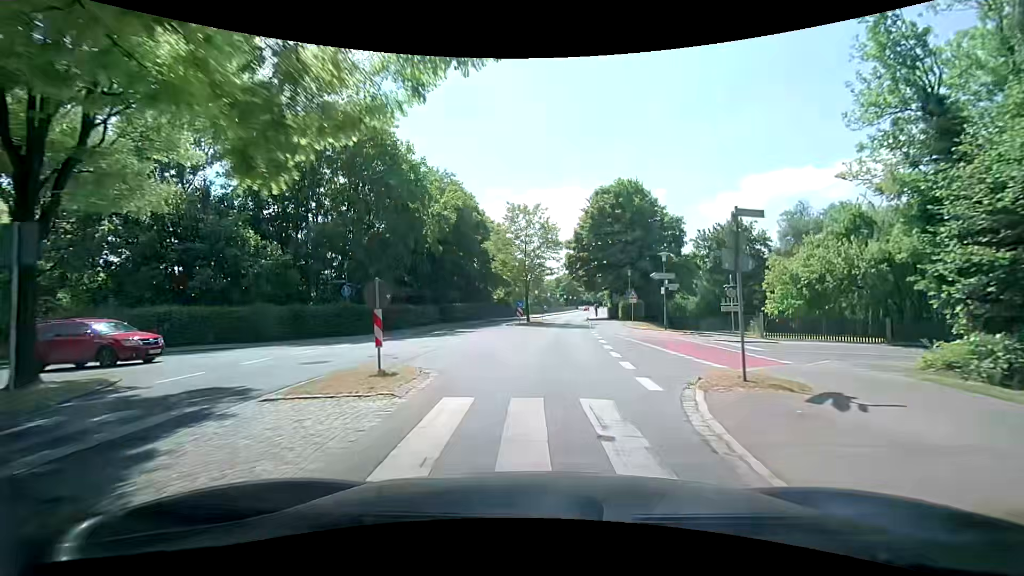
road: tertiary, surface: asphalt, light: Day
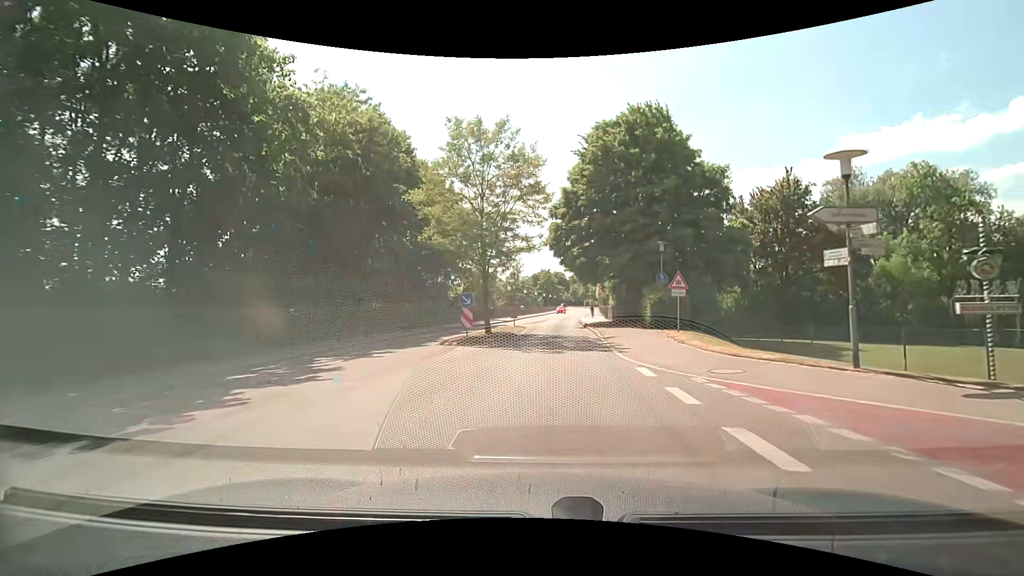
(+0.3, +19.2) m; +2°
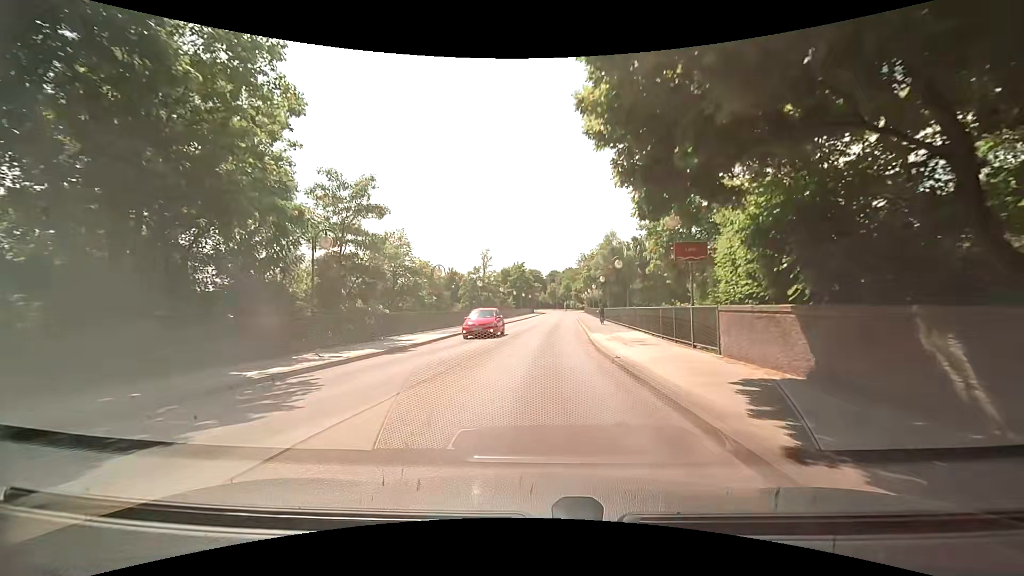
(+1.0, +31.6) m; +3°
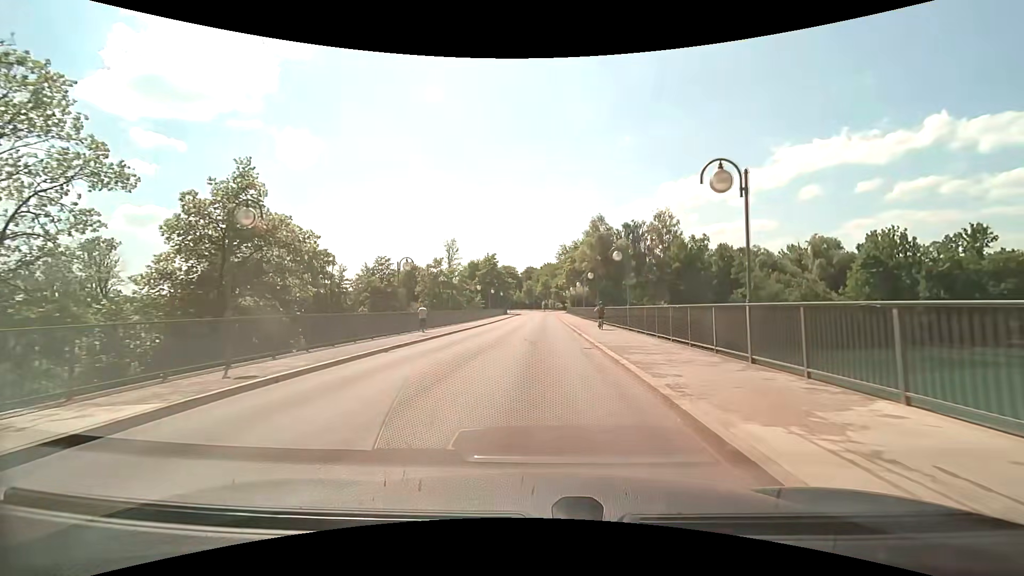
(+0.1, +19.5) m; +2°
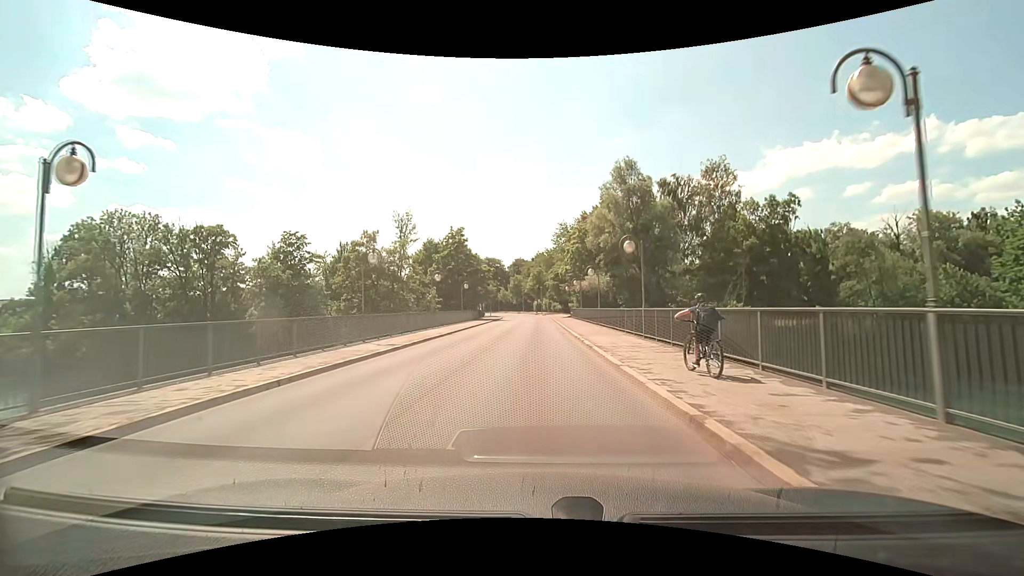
(+0.5, +34.8) m; +1°
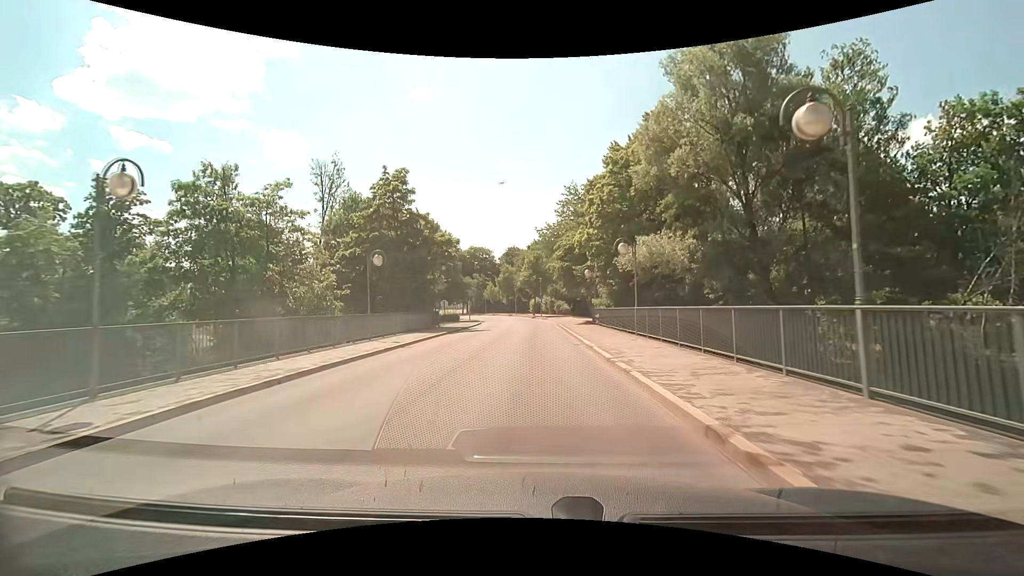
(-0.1, +28.7) m; 0°
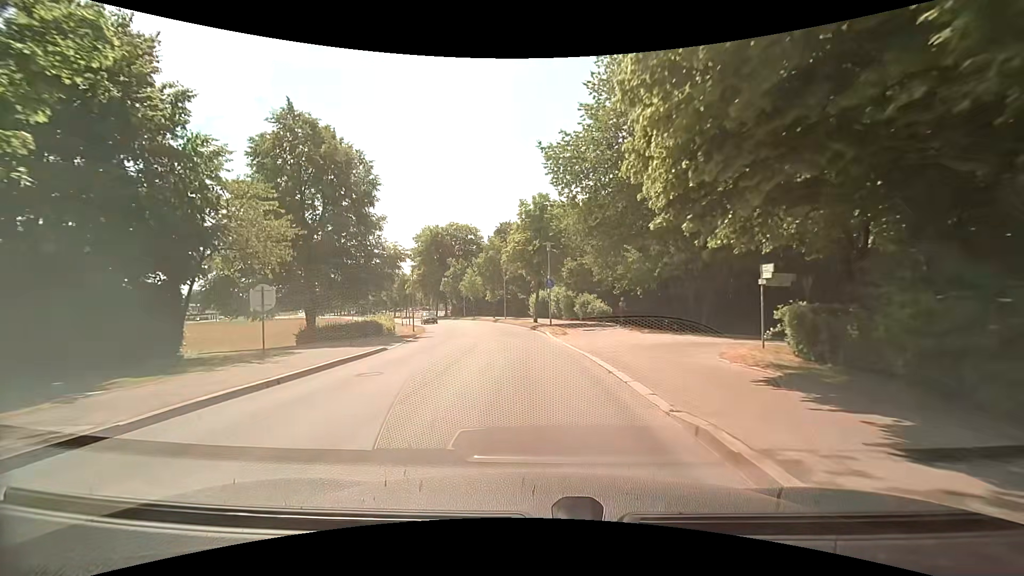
(-0.1, +34.6) m; -1°
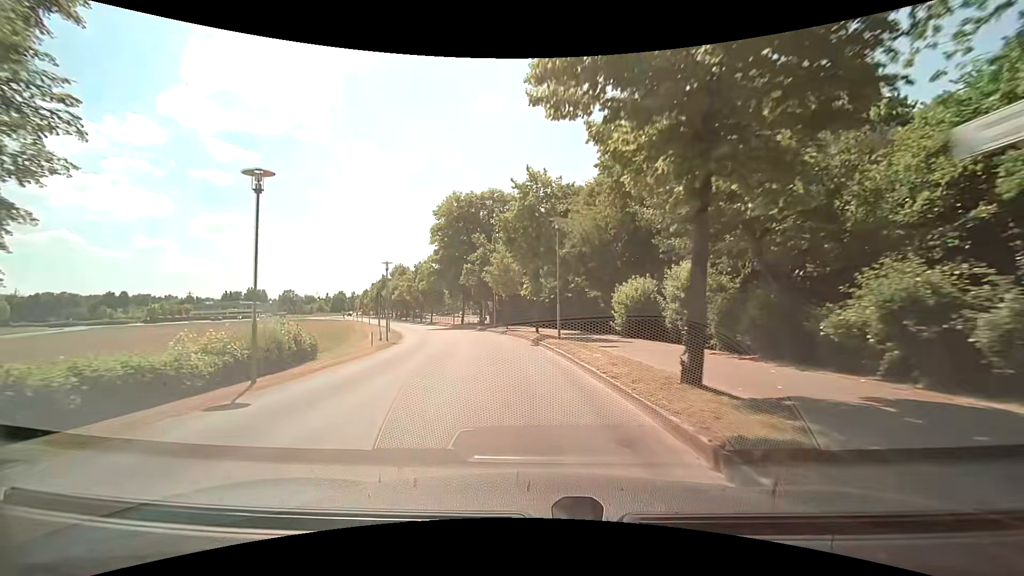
(-1.2, +27.2) m; -7°
(0, +10) (-1, +20) (-3, +30) (-5, +40) (-8, +49) (-11, +59) (-15, +68) (-19, +77) (-23, +86) (-26, +96) m
